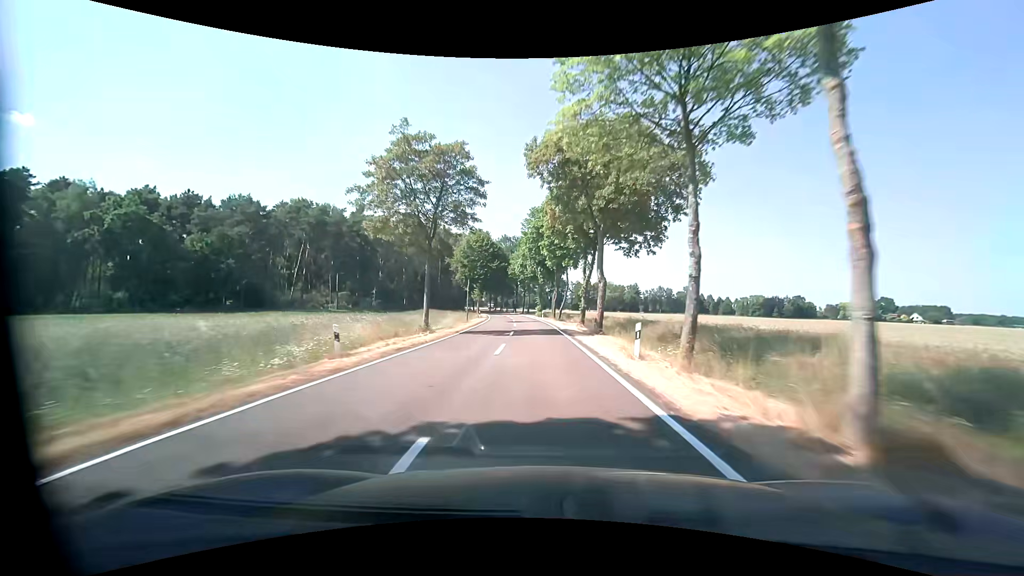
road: tertiary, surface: asphalt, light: Day
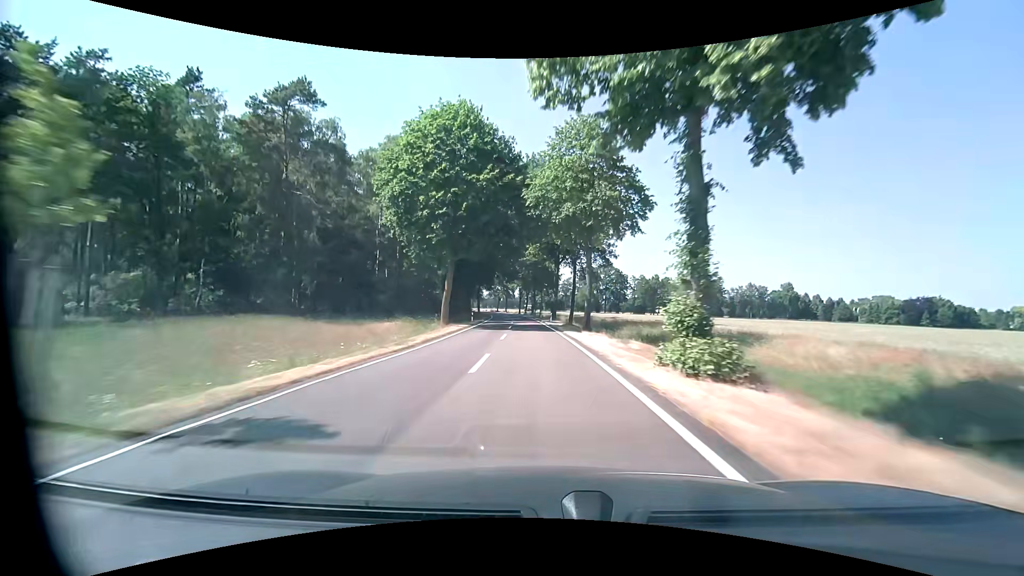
(-2.8, +65.0) m; -5°
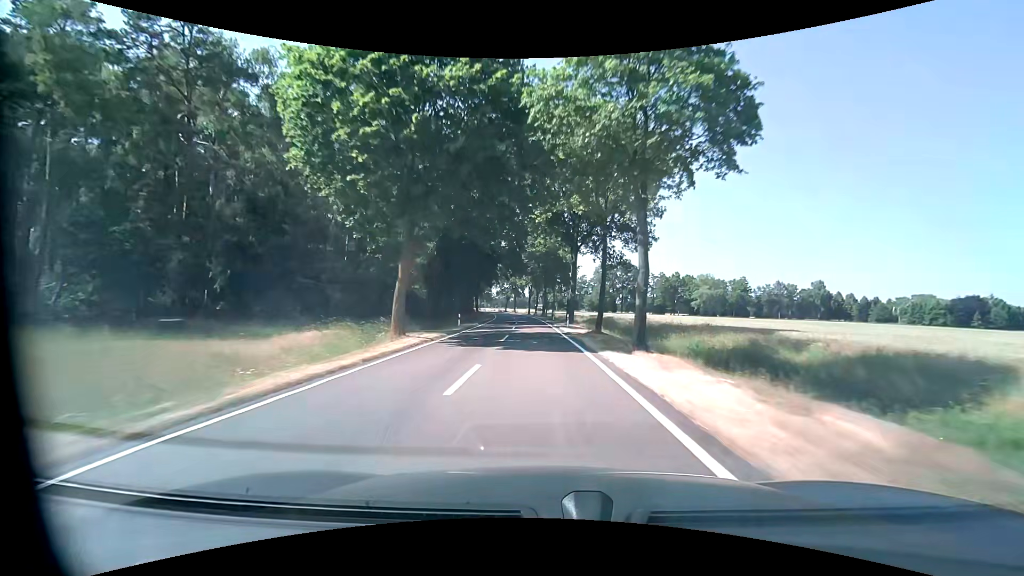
(-0.2, +14.1) m; -1°
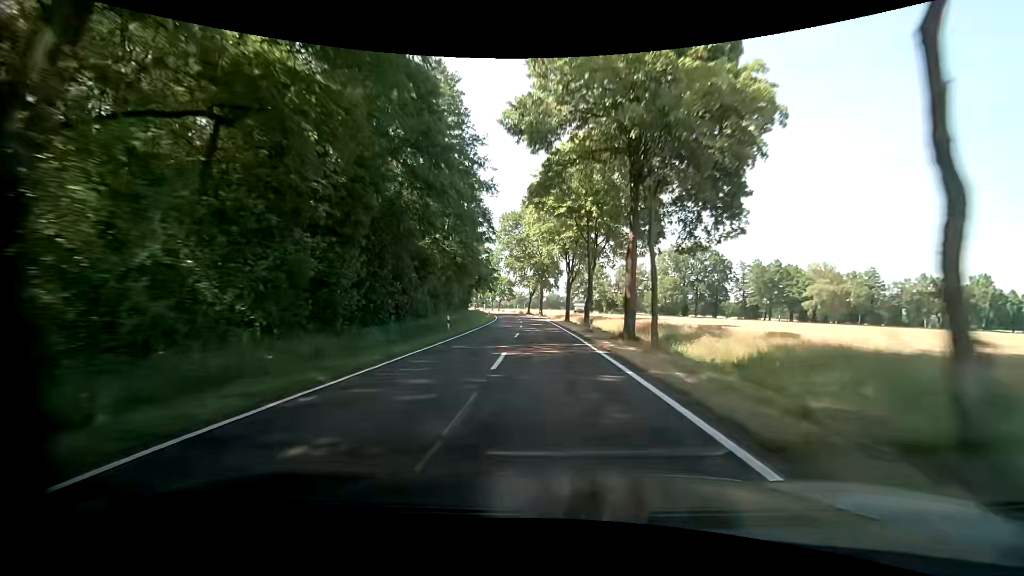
(-2.2, +59.7) m; -4°
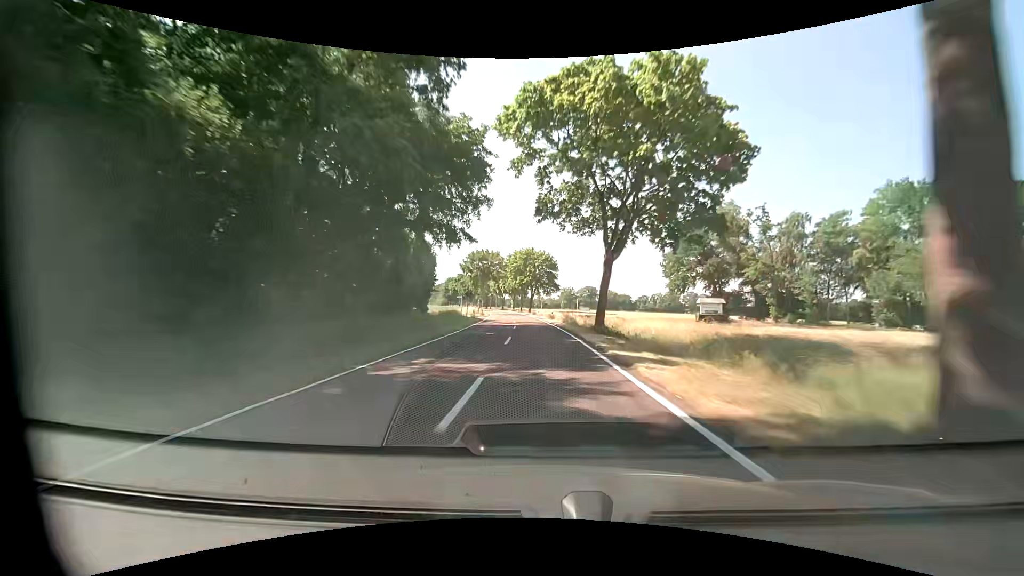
(-3.9, +79.3) m; -6°
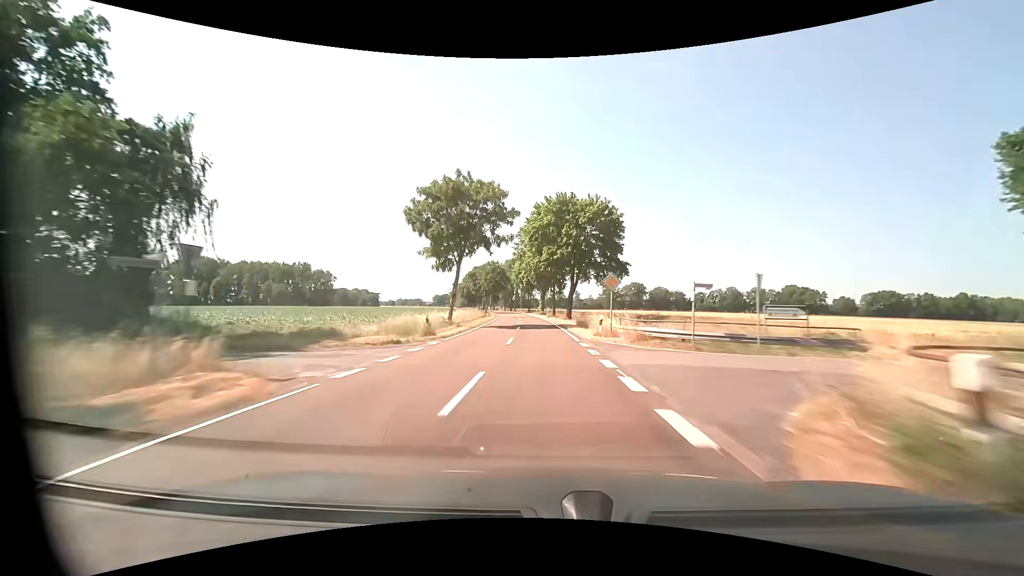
(-1.7, +48.7) m; -4°
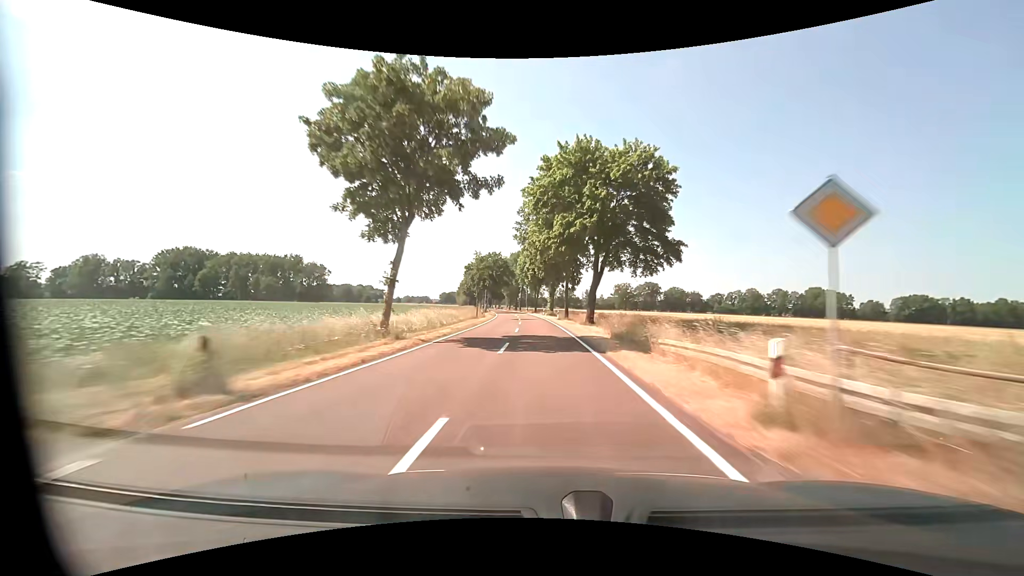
(-0.1, +16.4) m; -1°
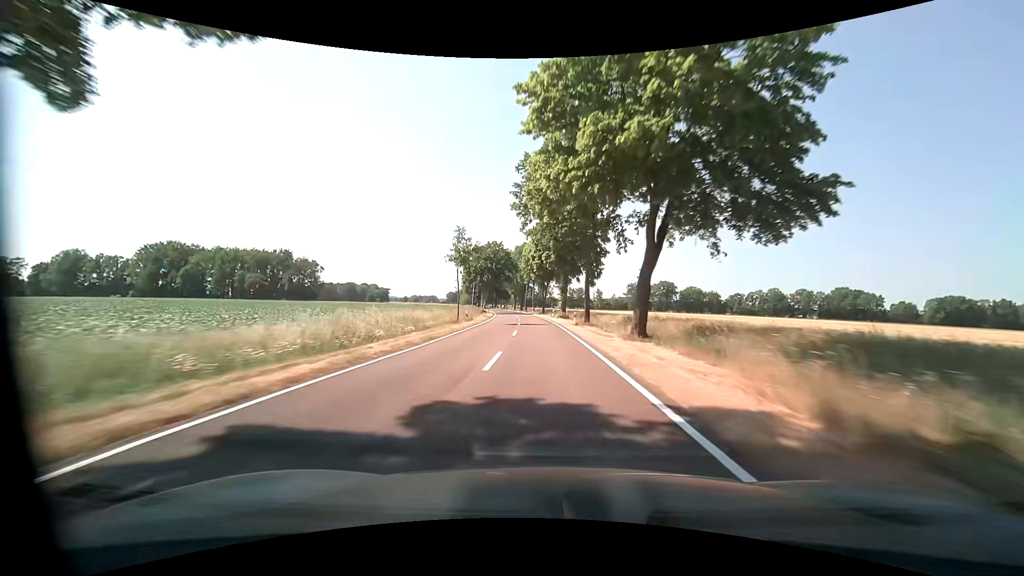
(-0.1, +16.4) m; -1°
(0, +10) (0, +20) (0, +30) (-1, +40) (-1, +50) (-2, +60) (-3, +70) (-4, +80) (-5, +90) (-6, +100) m
